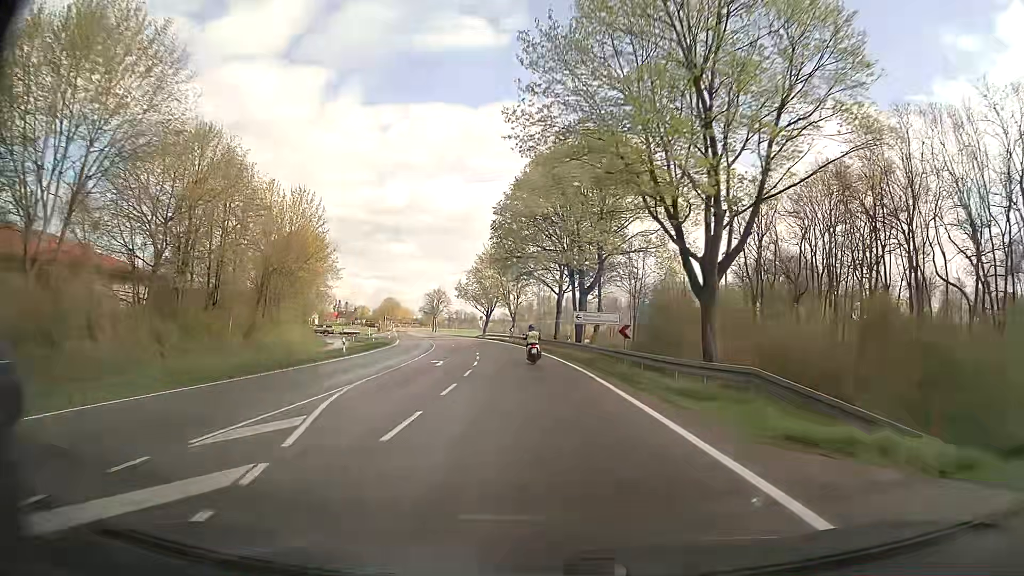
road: secondary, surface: asphalt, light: Day
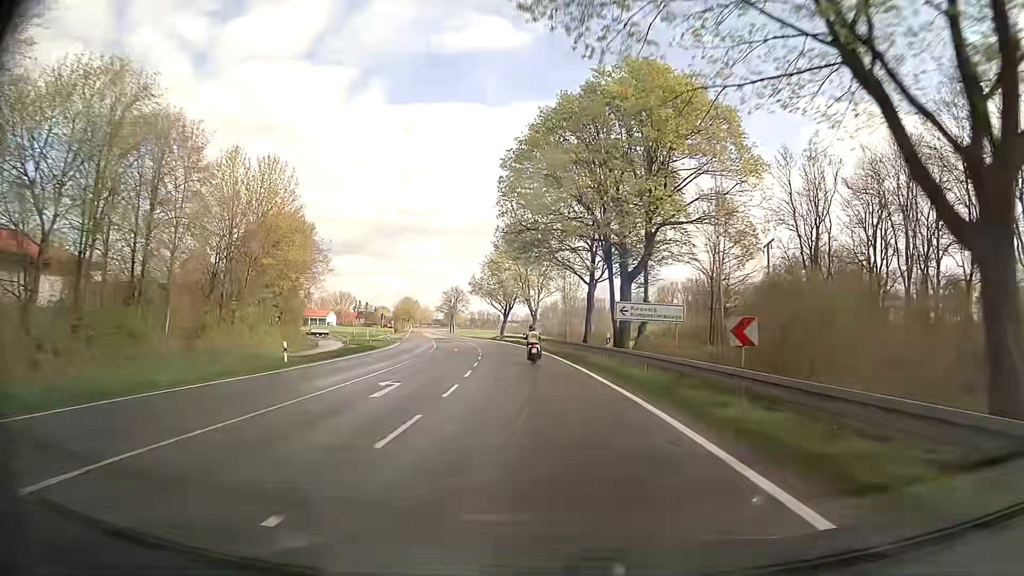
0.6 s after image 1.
(-0.2, +12.6) m; -2°
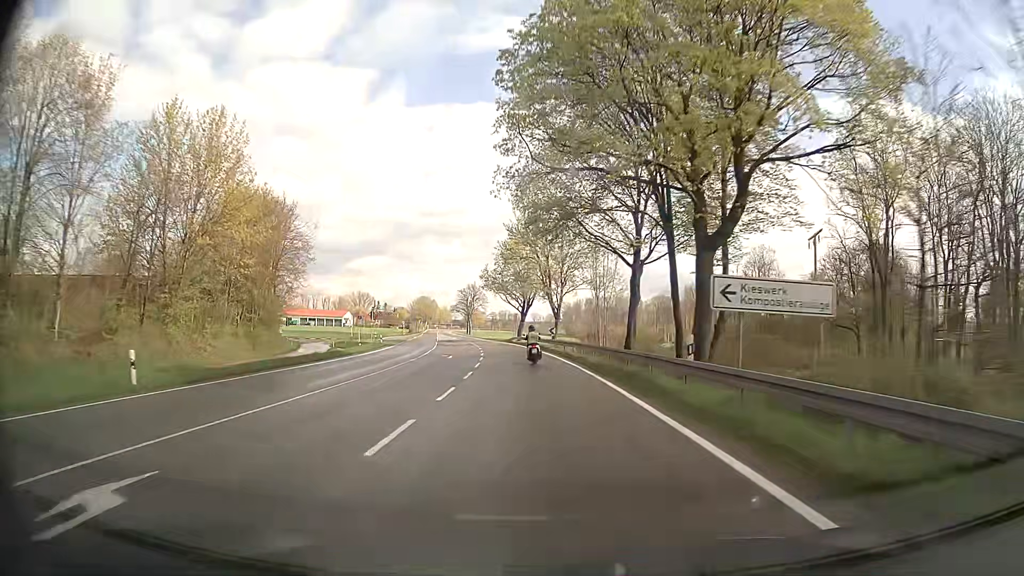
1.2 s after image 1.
(-0.2, +12.7) m; -2°
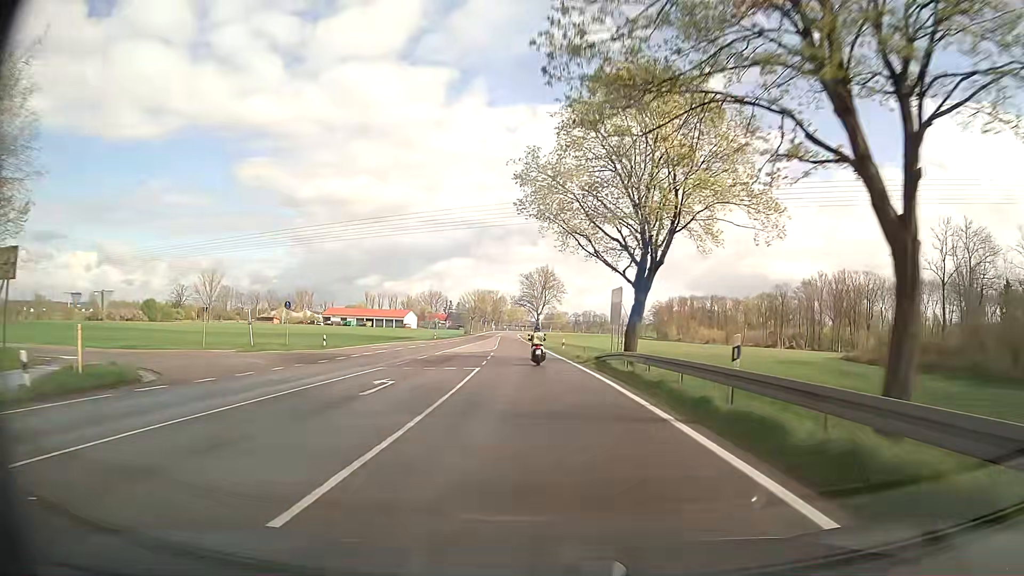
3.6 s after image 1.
(-3.2, +51.4) m; -7°
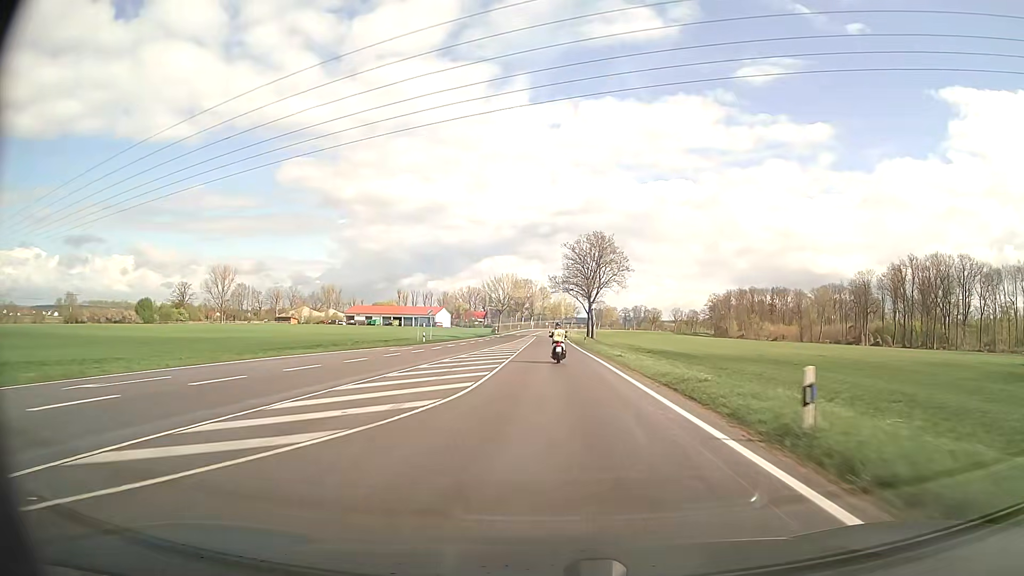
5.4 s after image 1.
(-1.5, +38.9) m; -4°
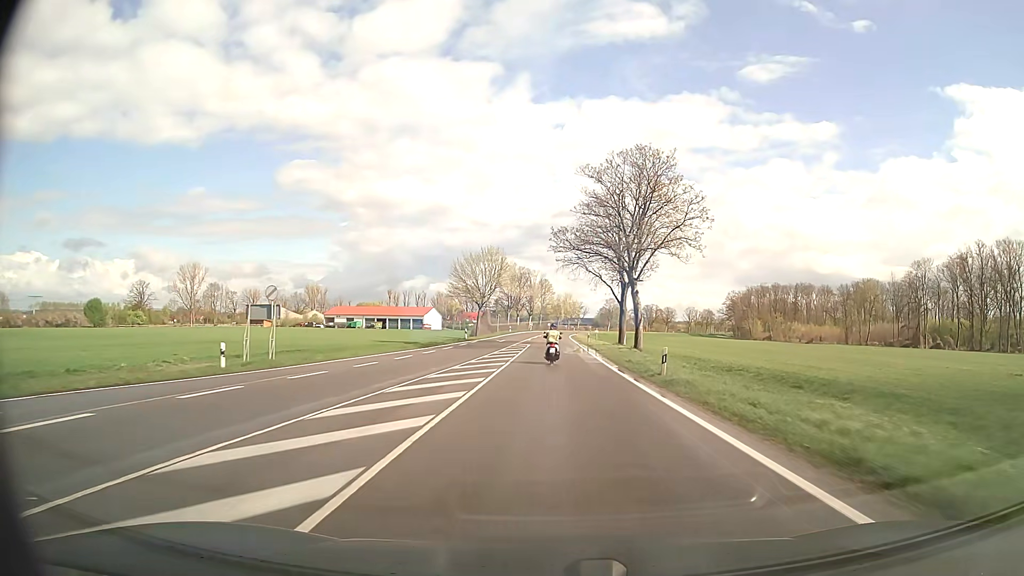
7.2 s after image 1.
(-0.1, +38.6) m; 0°
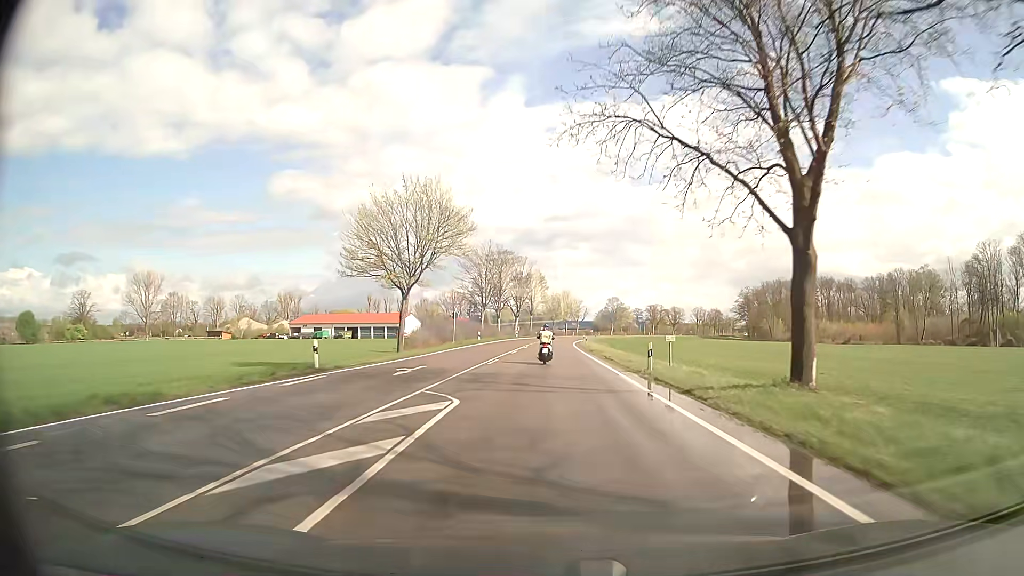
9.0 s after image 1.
(+0.1, +38.4) m; +1°
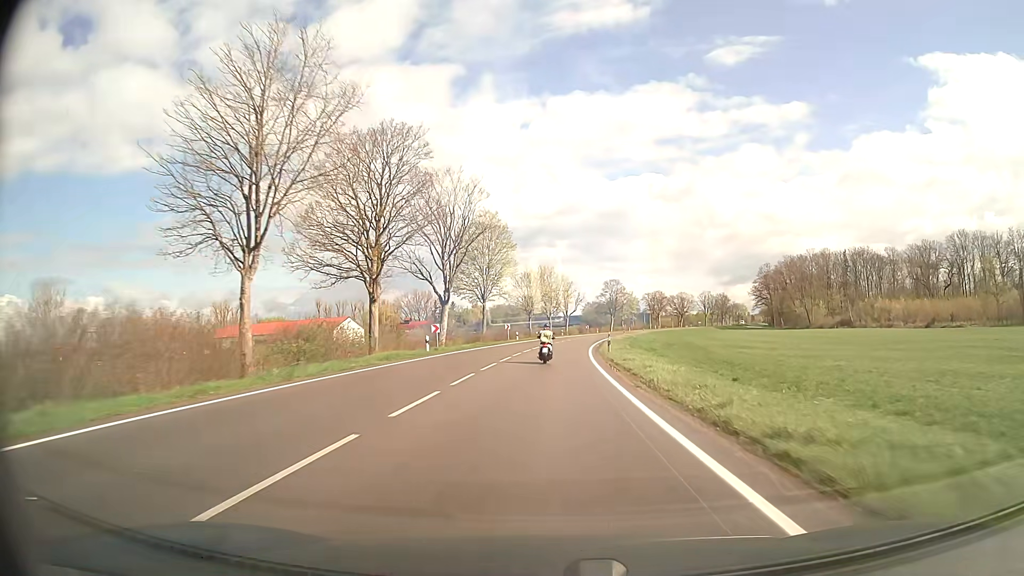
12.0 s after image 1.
(+0.7, +63.3) m; +2°
(0, +10) (0, +20) (0, +30) (+1, +40) (+1, +50) (+2, +60) (+3, +70) (+4, +80) (+6, +90) (+8, +100) m
